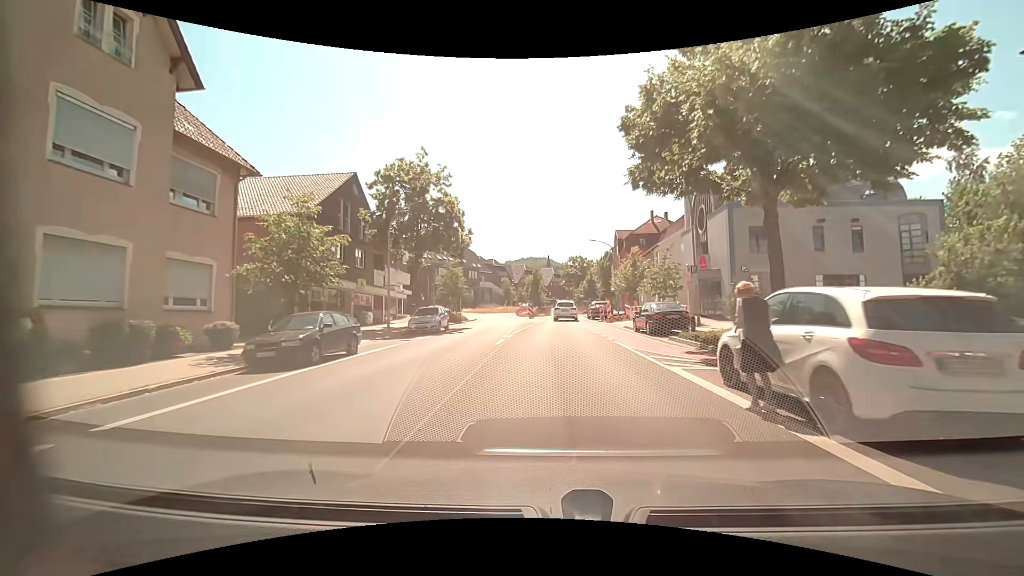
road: unclassified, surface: asphalt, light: Day
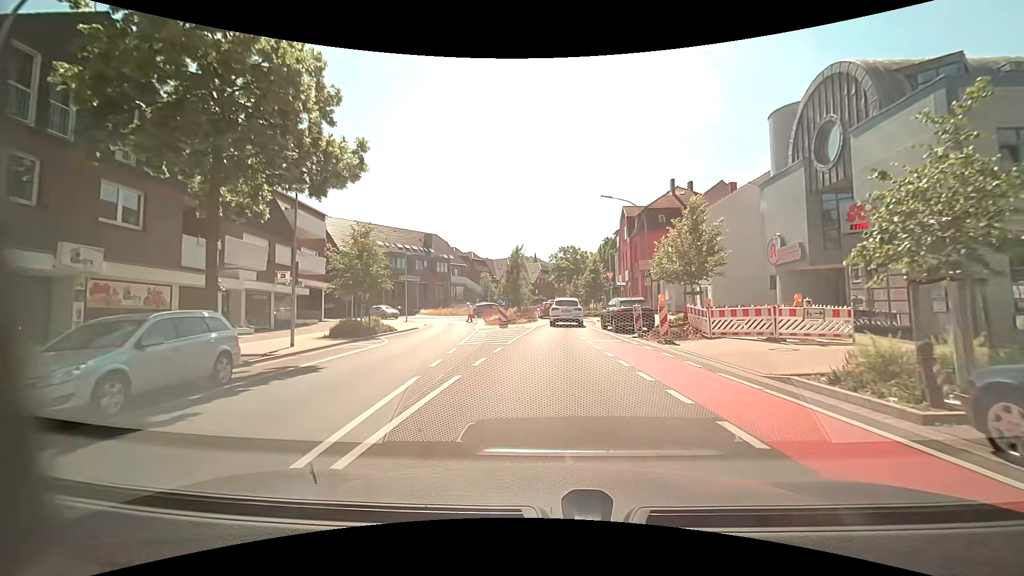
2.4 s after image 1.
(+0.1, +19.8) m; +1°
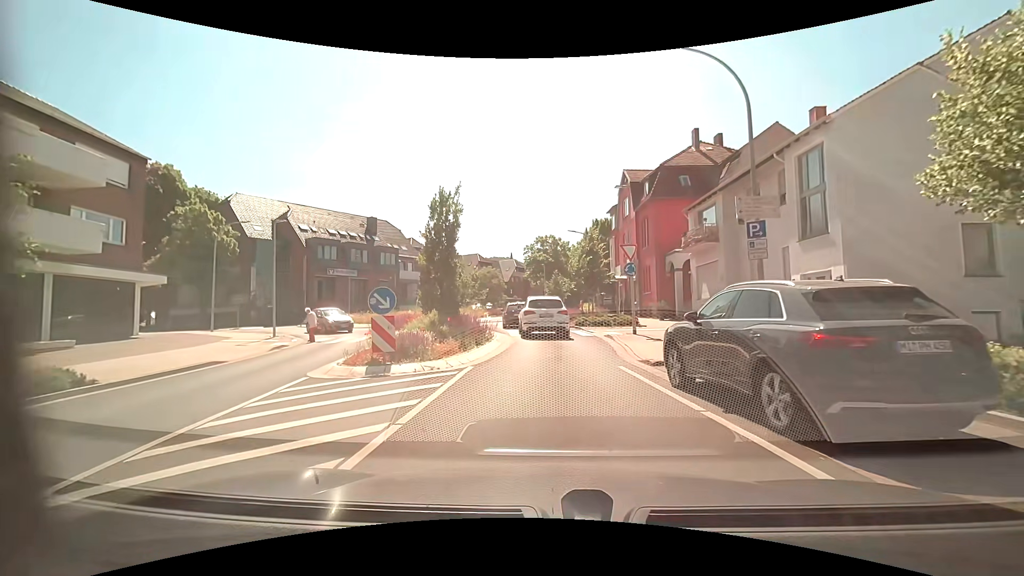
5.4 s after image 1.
(+0.4, +17.7) m; +2°
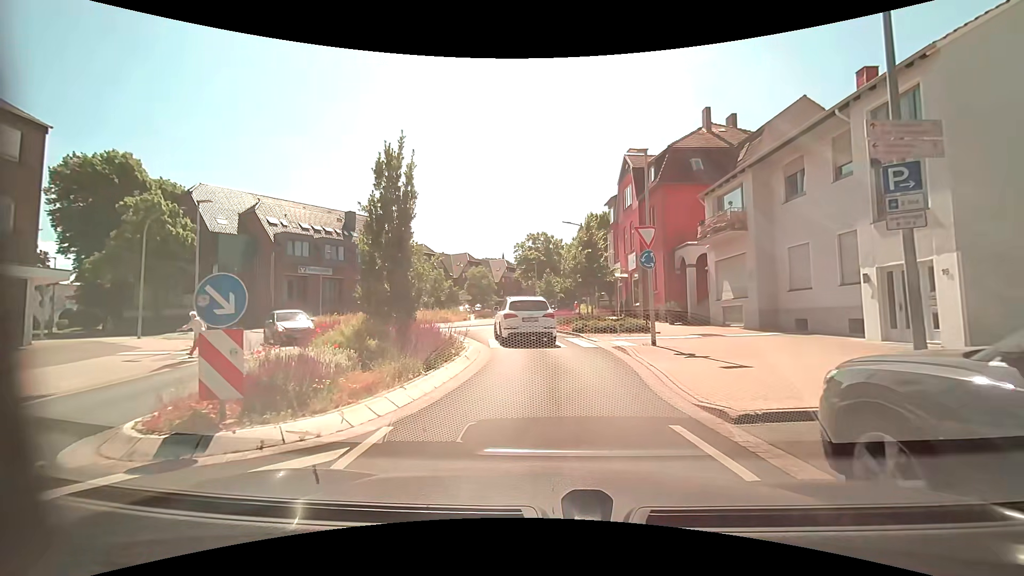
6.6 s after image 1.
(+0.1, +5.0) m; +2°
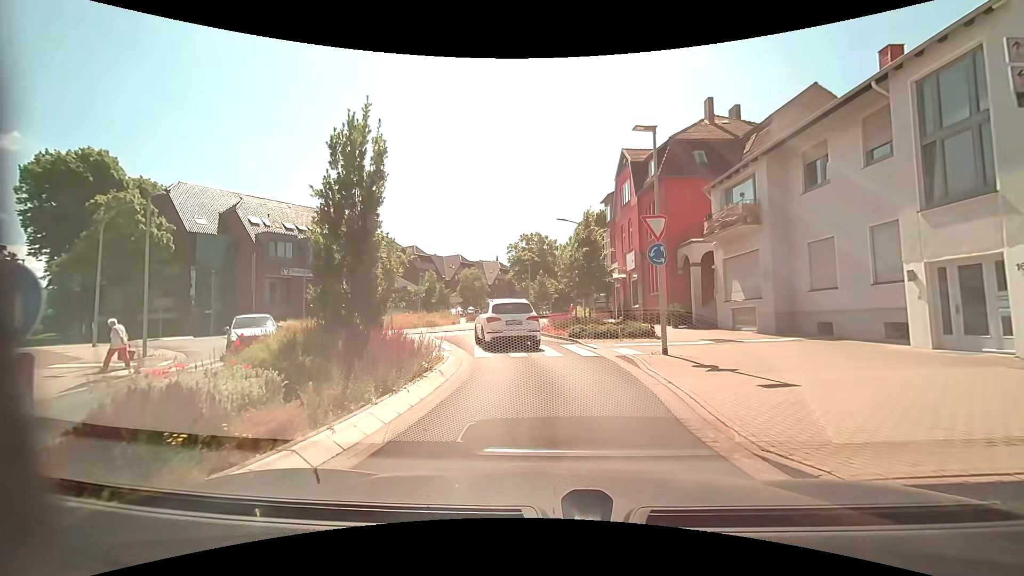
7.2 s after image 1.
(0.0, +2.2) m; +1°
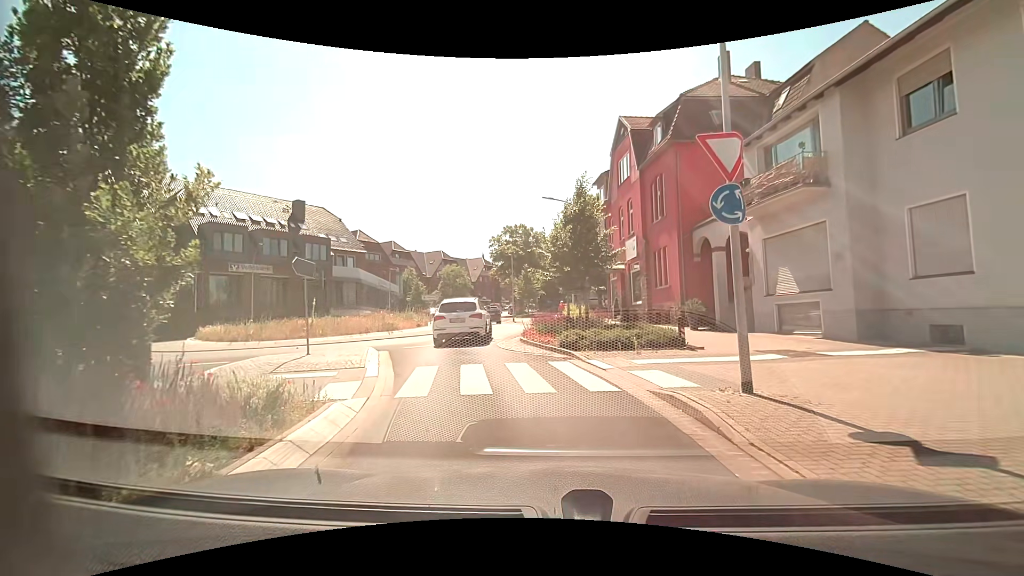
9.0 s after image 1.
(0.0, +6.2) m; +3°
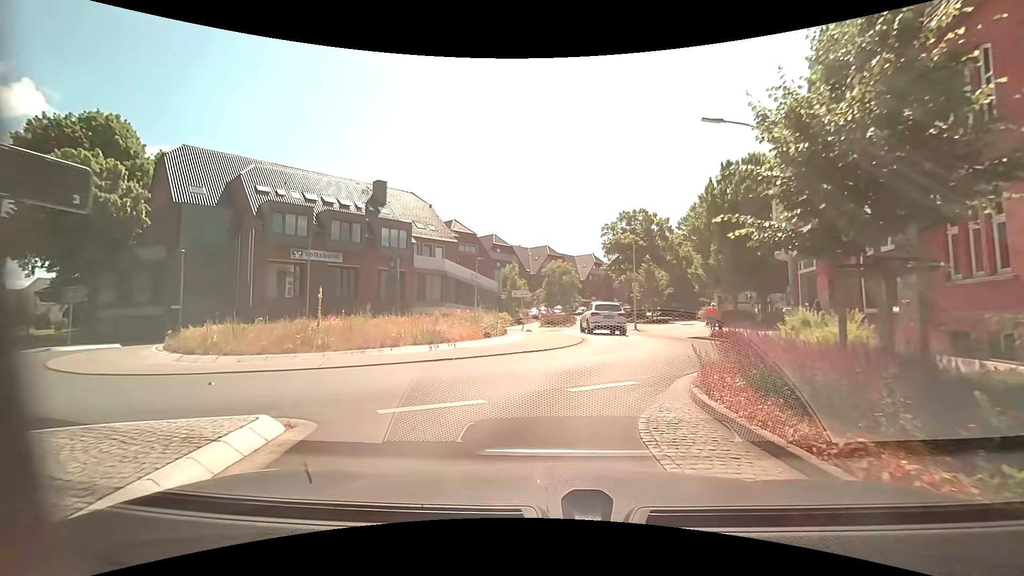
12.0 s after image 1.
(-1.4, +11.5) m; -14°
